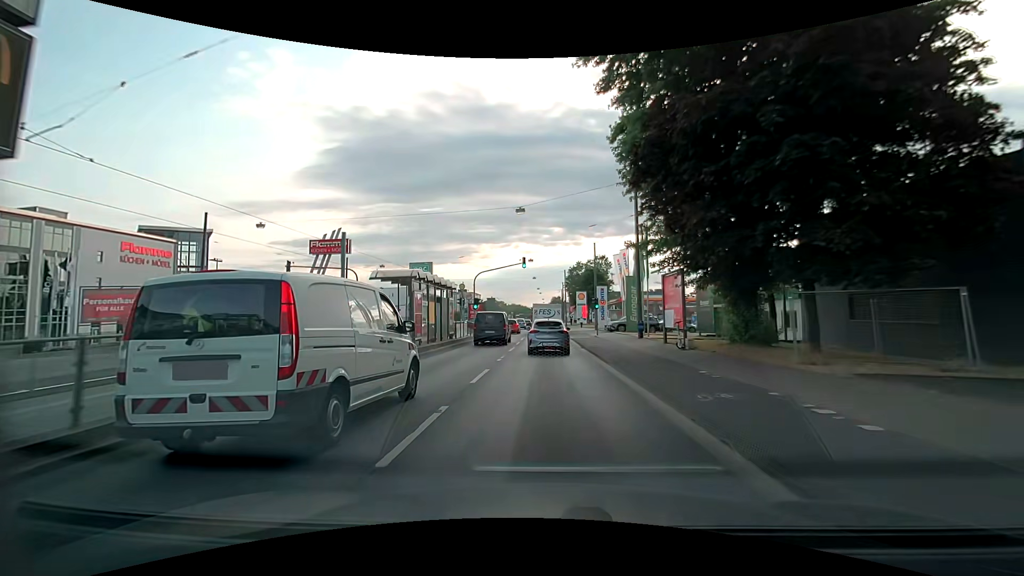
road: primary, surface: asphalt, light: Day
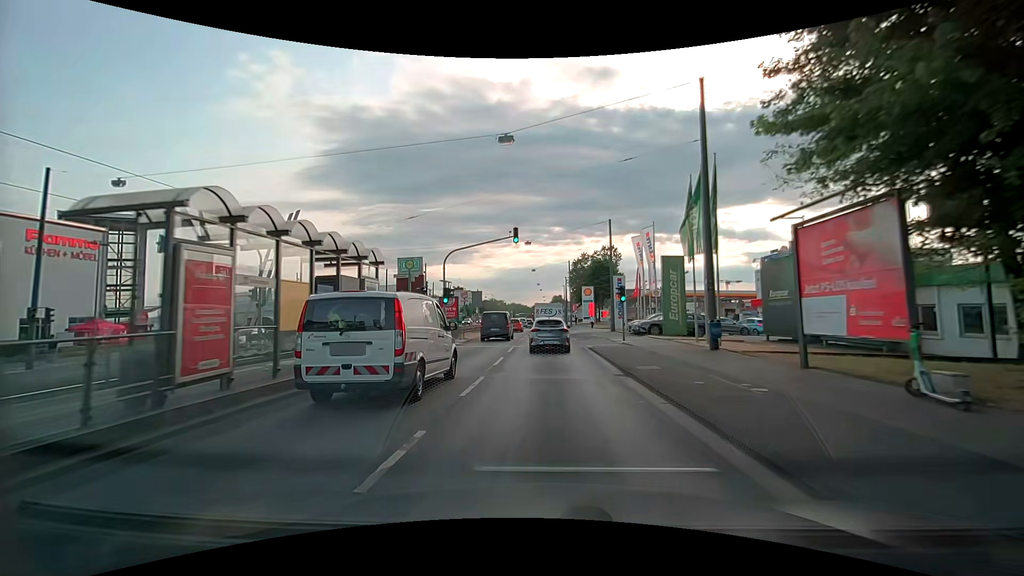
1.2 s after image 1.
(+0.1, +13.6) m; +1°
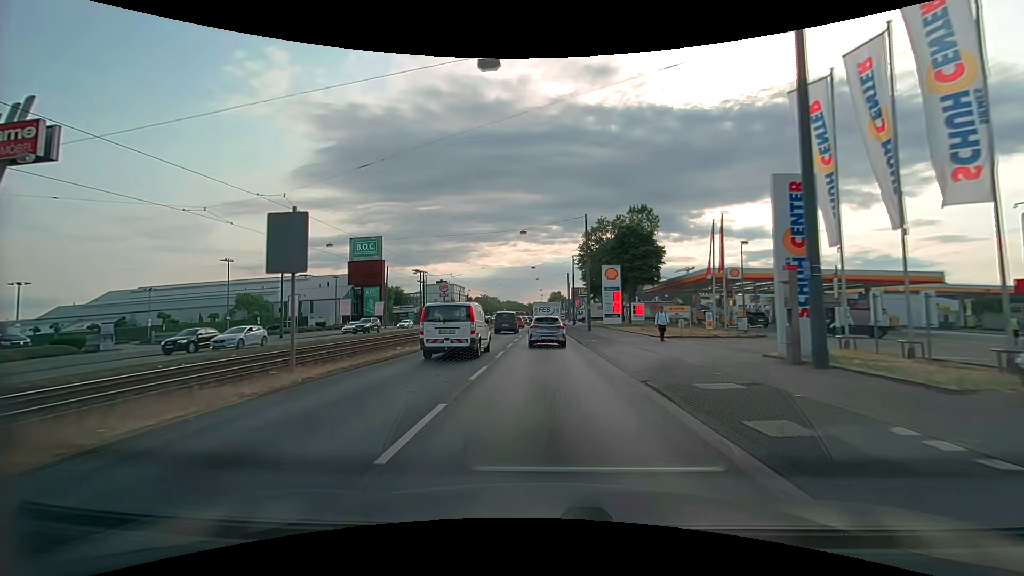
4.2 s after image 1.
(-0.3, +34.6) m; 0°
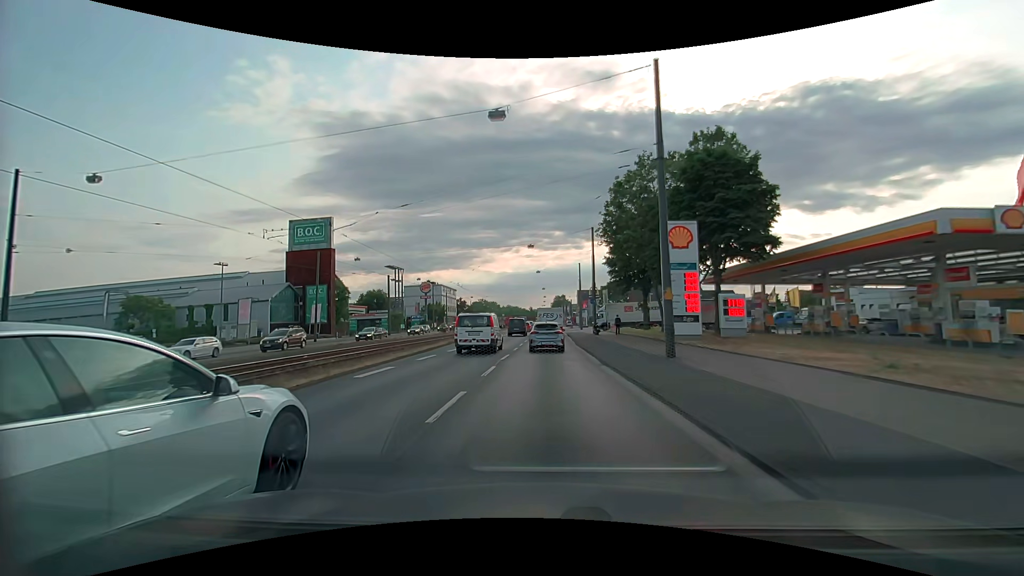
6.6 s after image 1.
(-0.1, +28.1) m; 0°
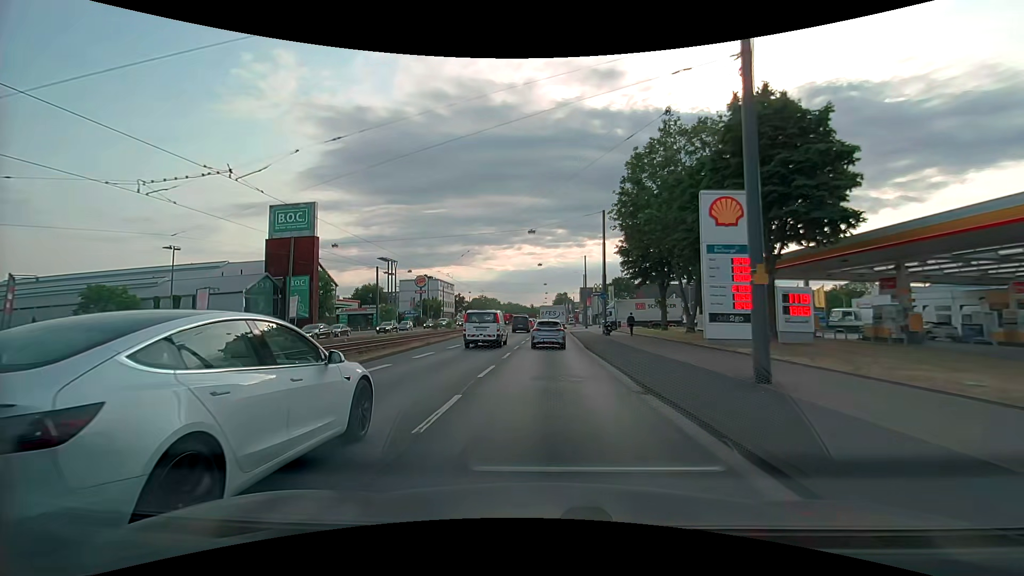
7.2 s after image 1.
(0.0, +6.9) m; 0°
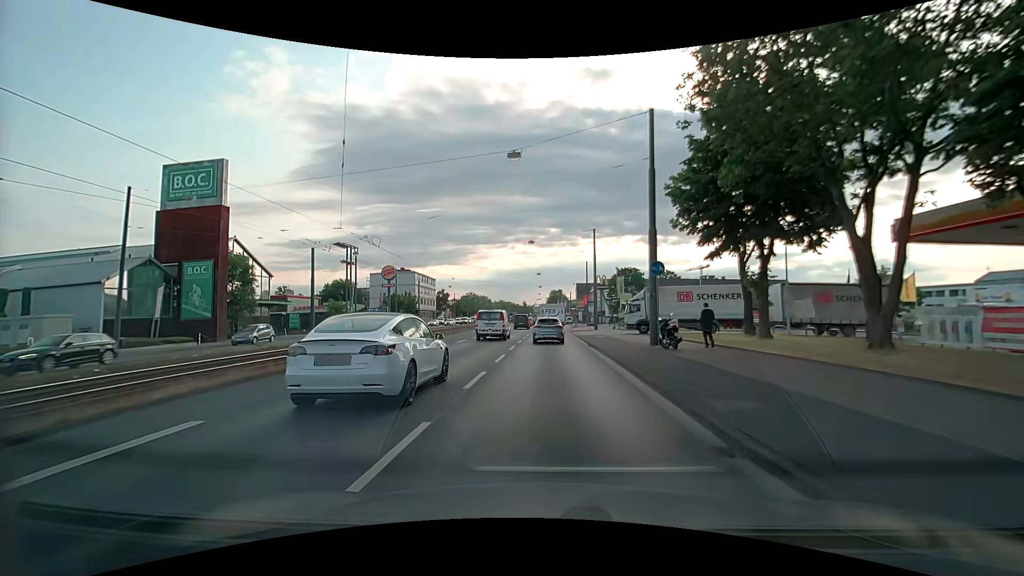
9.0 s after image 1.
(+0.1, +20.6) m; +1°
